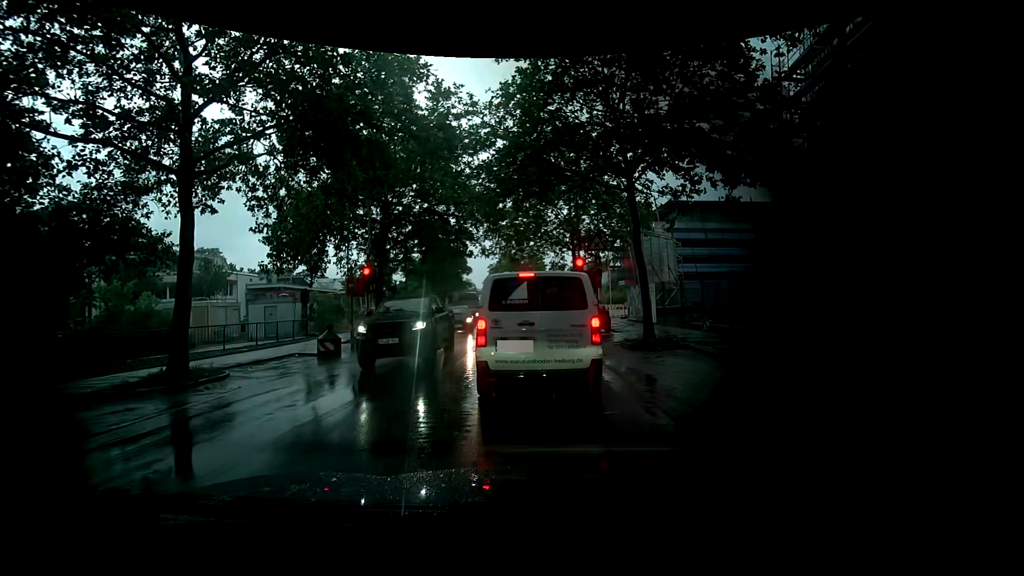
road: tertiary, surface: asphalt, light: Day
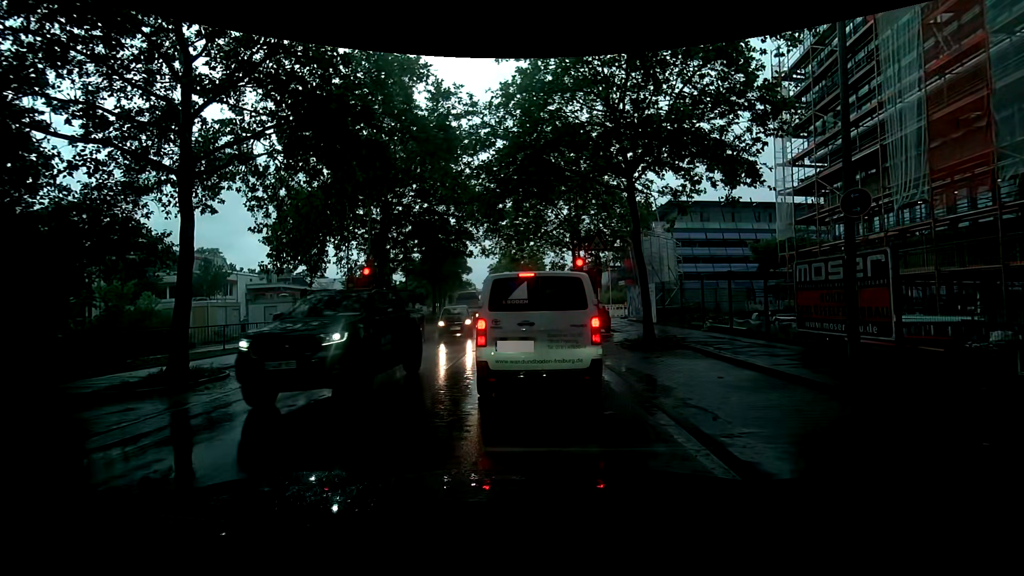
(0.0, 0.0) m; 0°
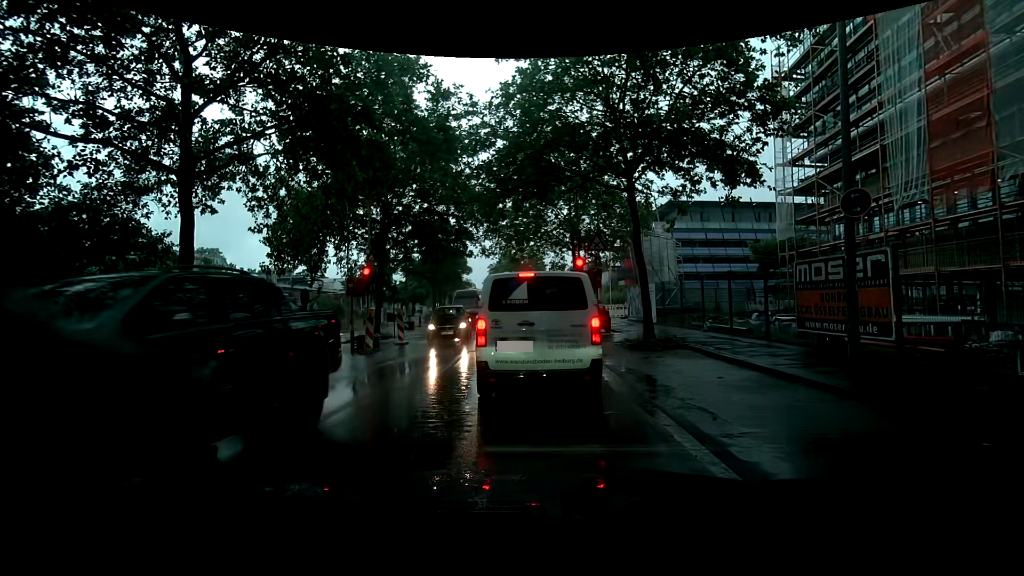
(0.0, 0.0) m; 0°
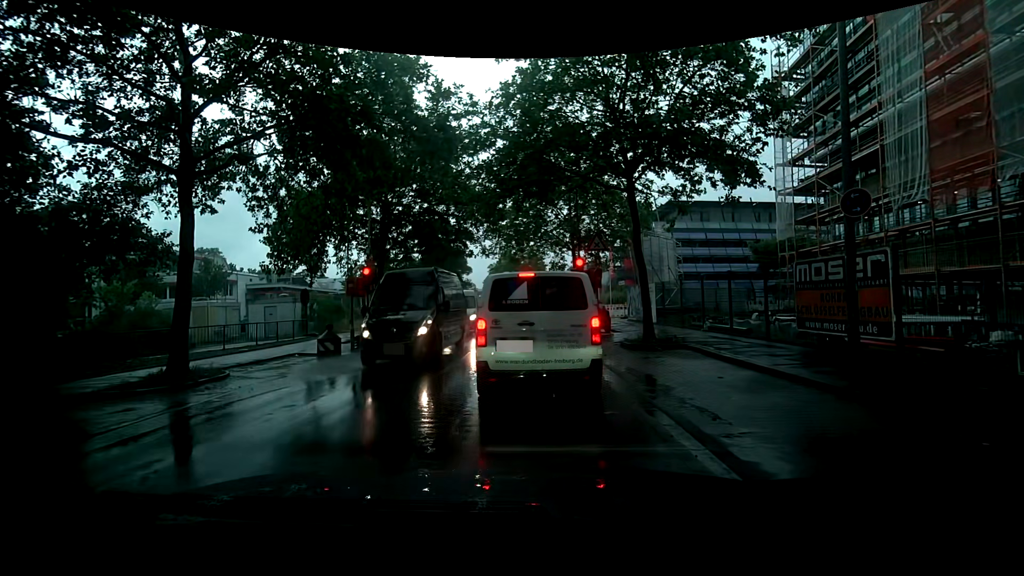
(0.0, 0.0) m; 0°
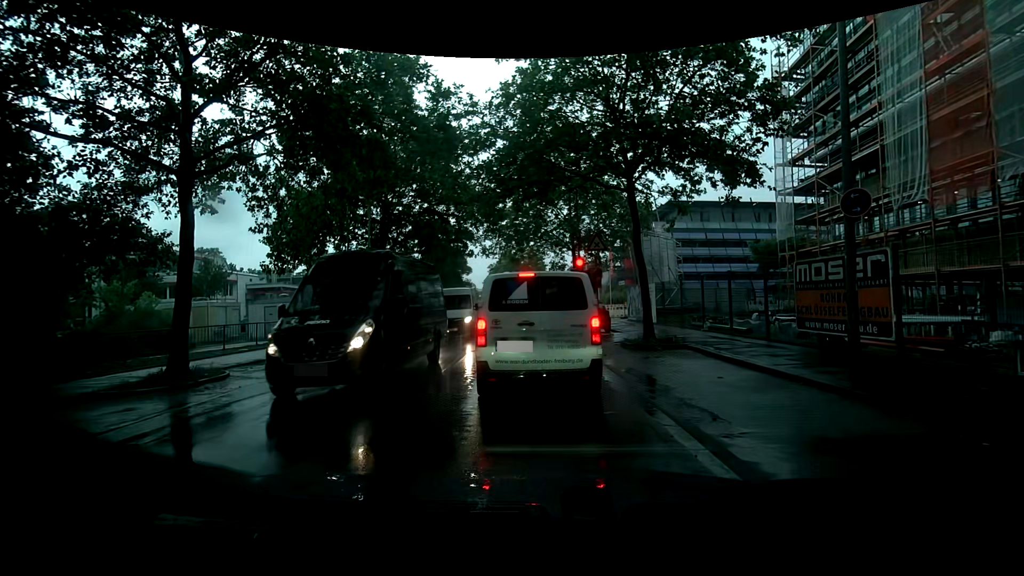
(0.0, 0.0) m; 0°
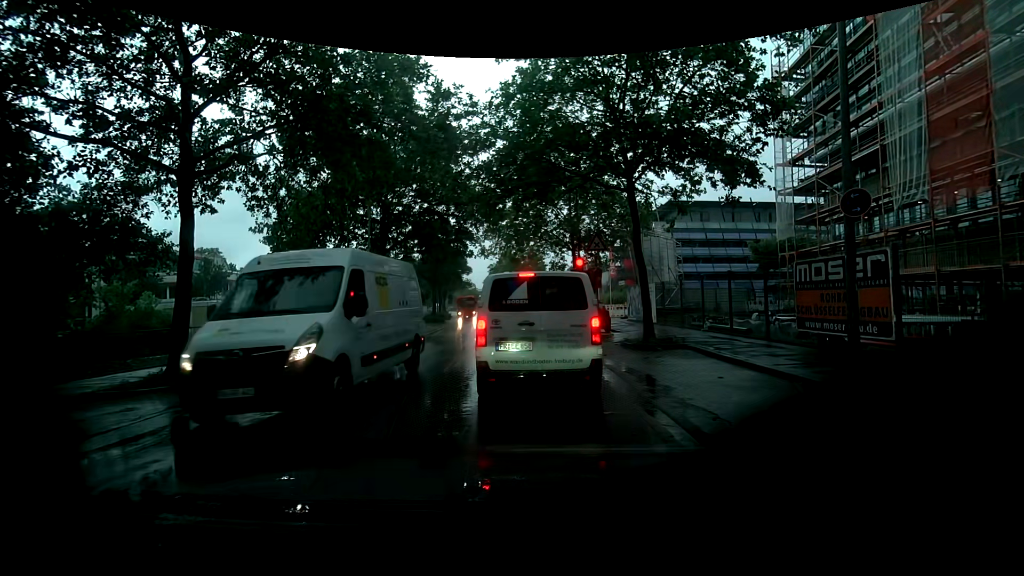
(0.0, 0.0) m; 0°
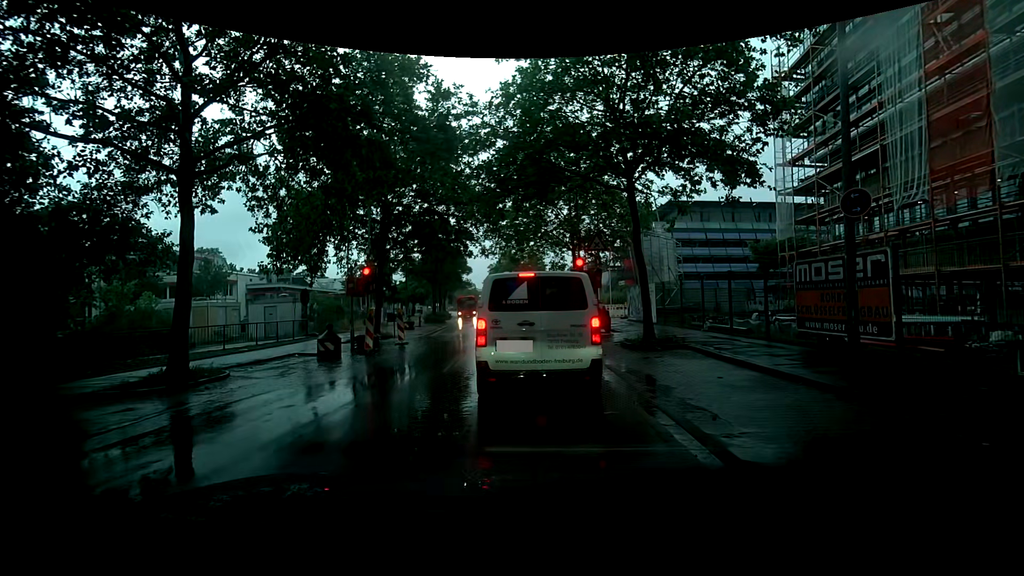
(0.0, 0.0) m; 0°
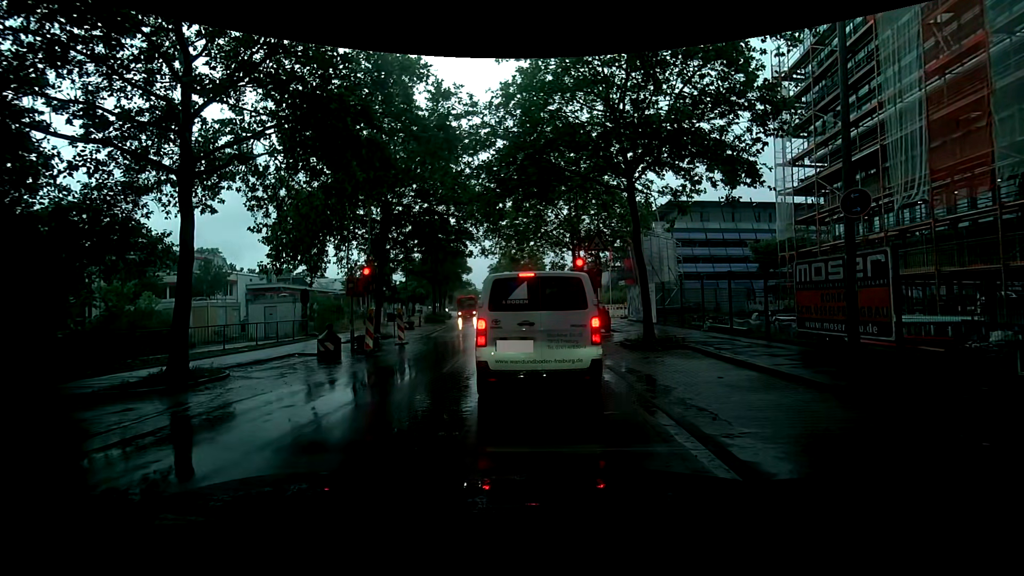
(0.0, 0.0) m; 0°
